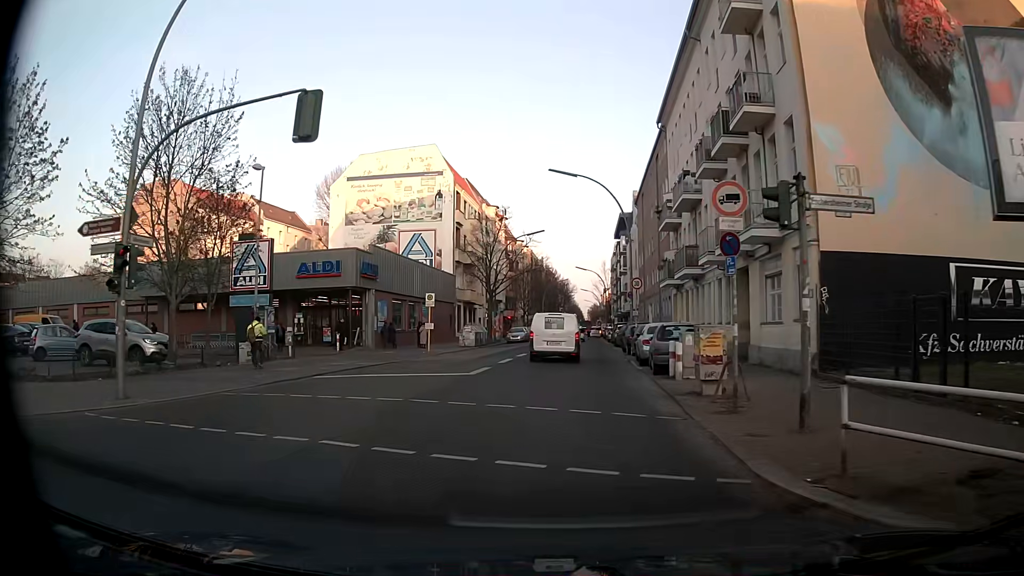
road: tertiary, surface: asphalt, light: Day
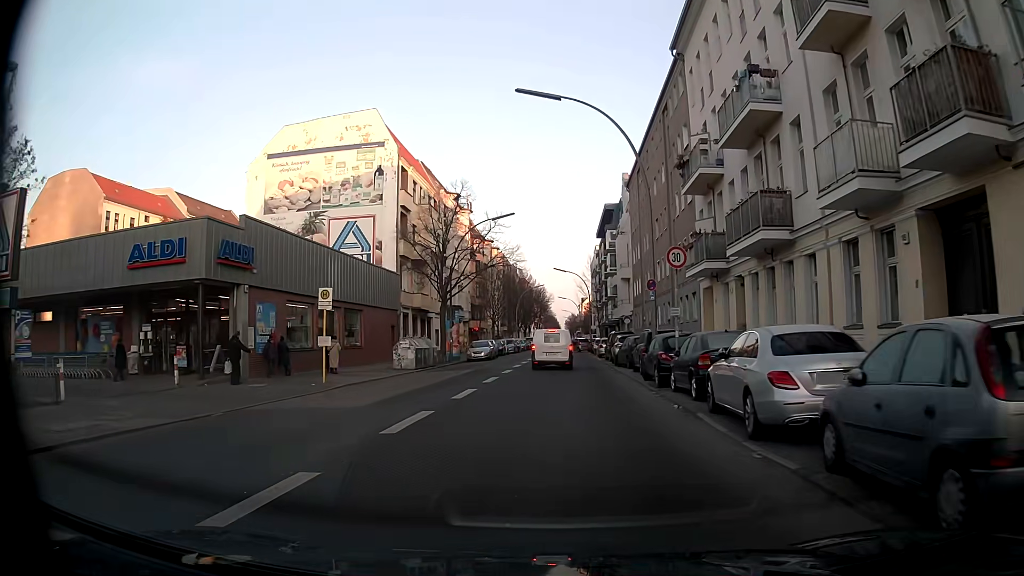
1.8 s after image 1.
(+0.5, +15.2) m; +2°
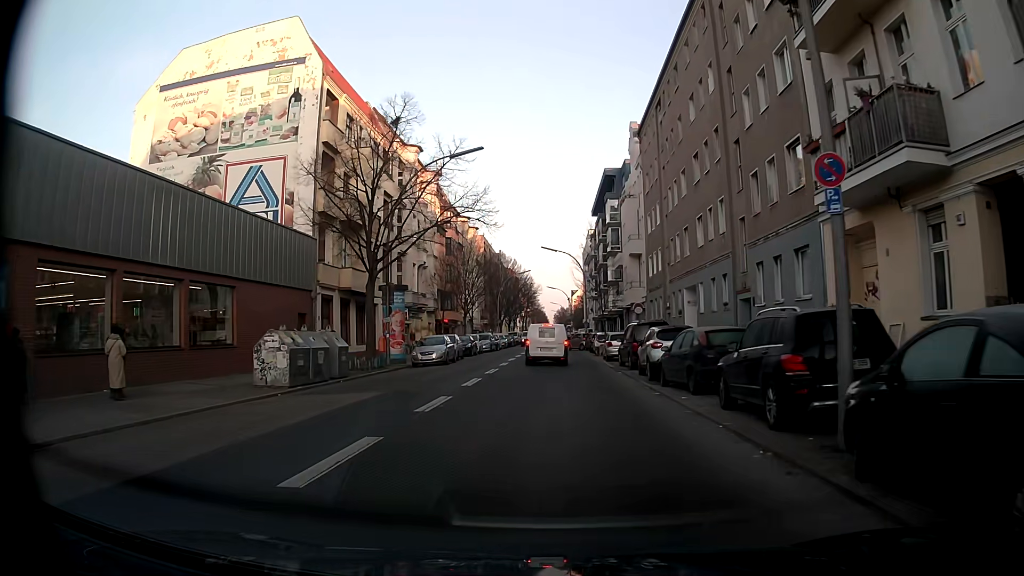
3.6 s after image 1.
(+0.4, +15.9) m; +1°
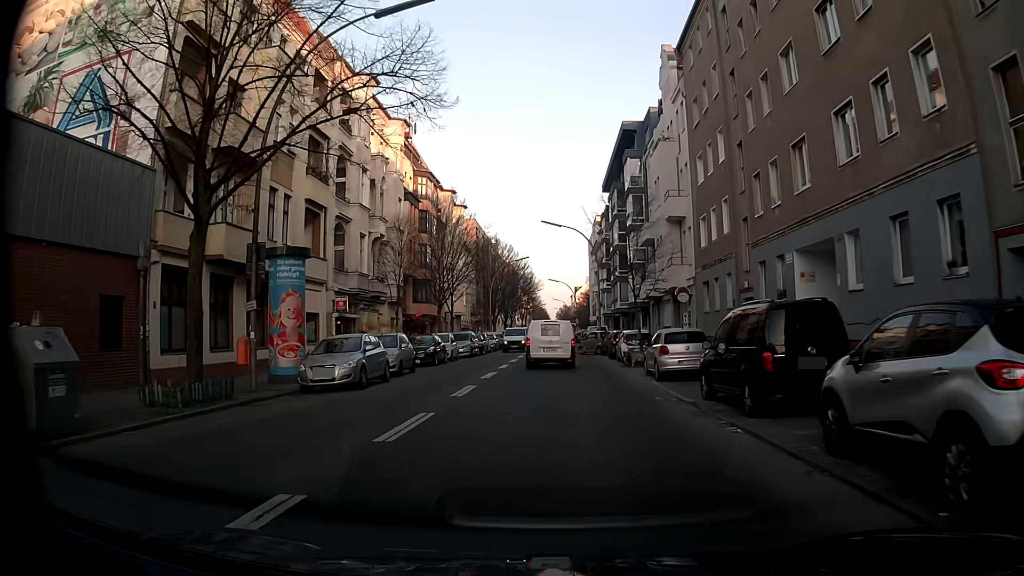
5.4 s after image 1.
(+0.1, +15.5) m; +1°
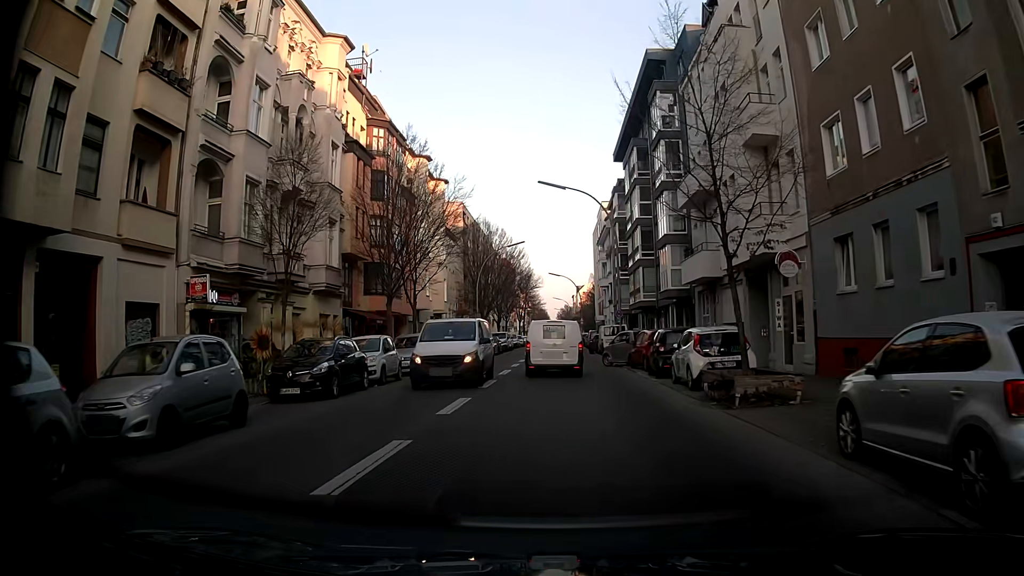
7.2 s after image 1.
(-0.2, +14.8) m; -1°
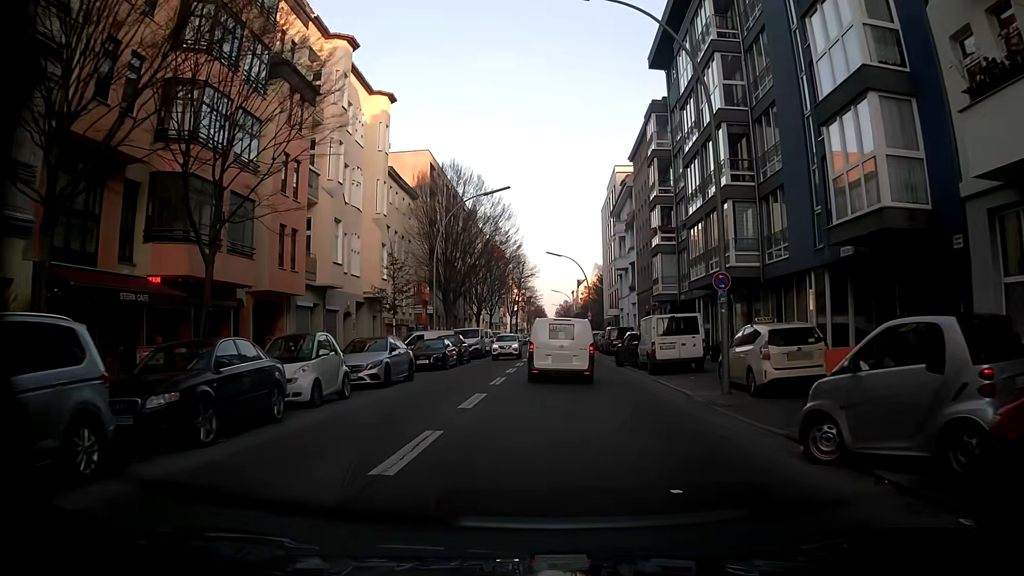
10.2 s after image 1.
(+0.3, +23.4) m; +2°
(0, +10) (0, +20) (-1, +30) (-1, +40) (-1, +50) (-1, +60) (-2, +70) (-2, +80) (-2, +90) (-2, +100) m
